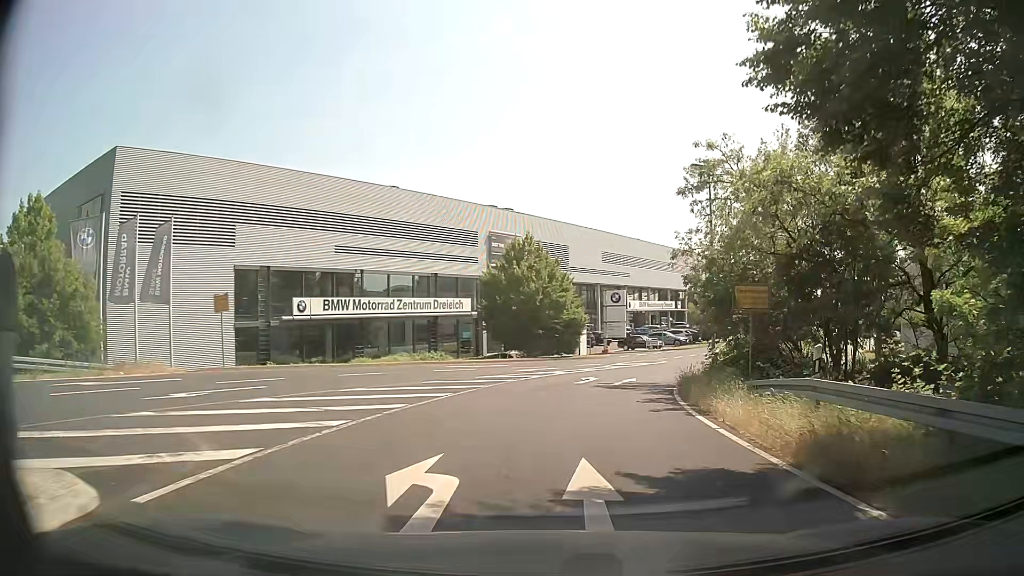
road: residential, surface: asphalt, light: Day
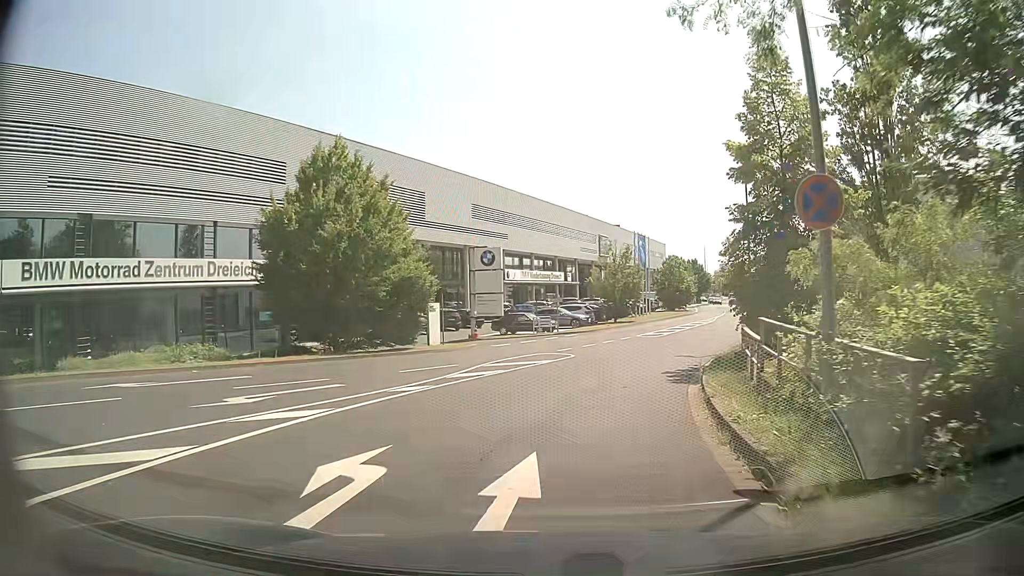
(+2.0, +19.6) m; +10°
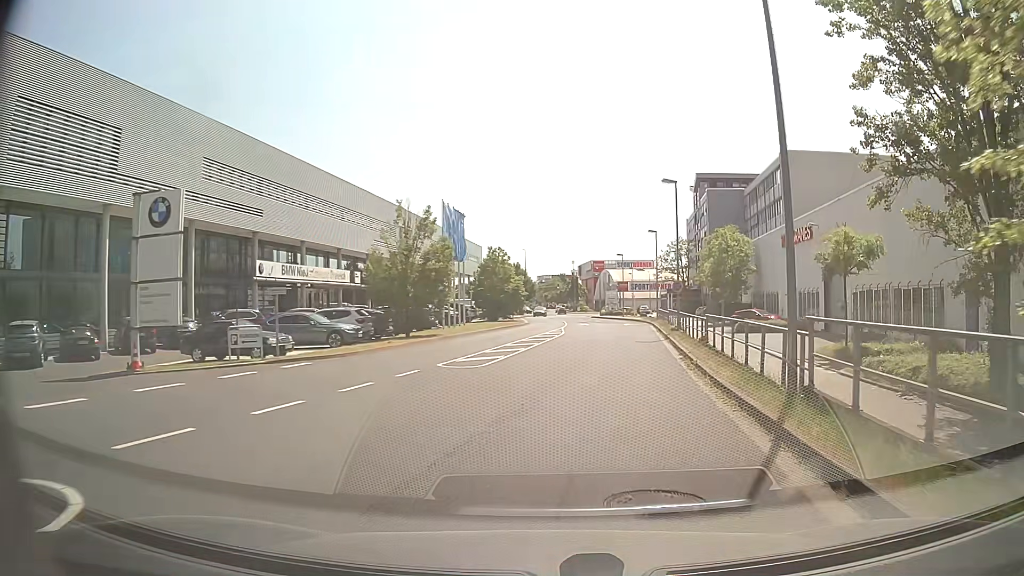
(+2.9, +21.6) m; +16°
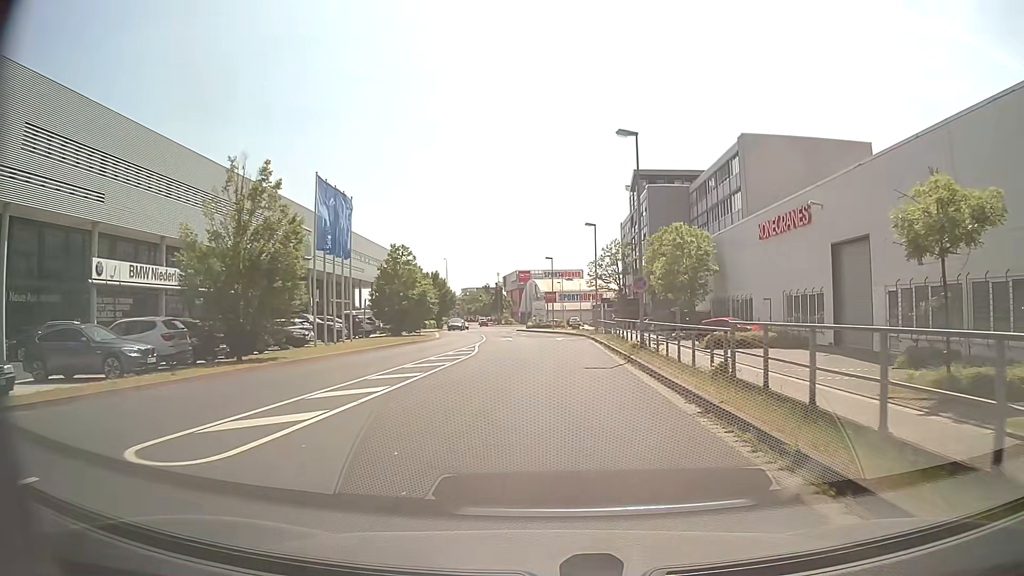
(+0.7, +11.5) m; +6°
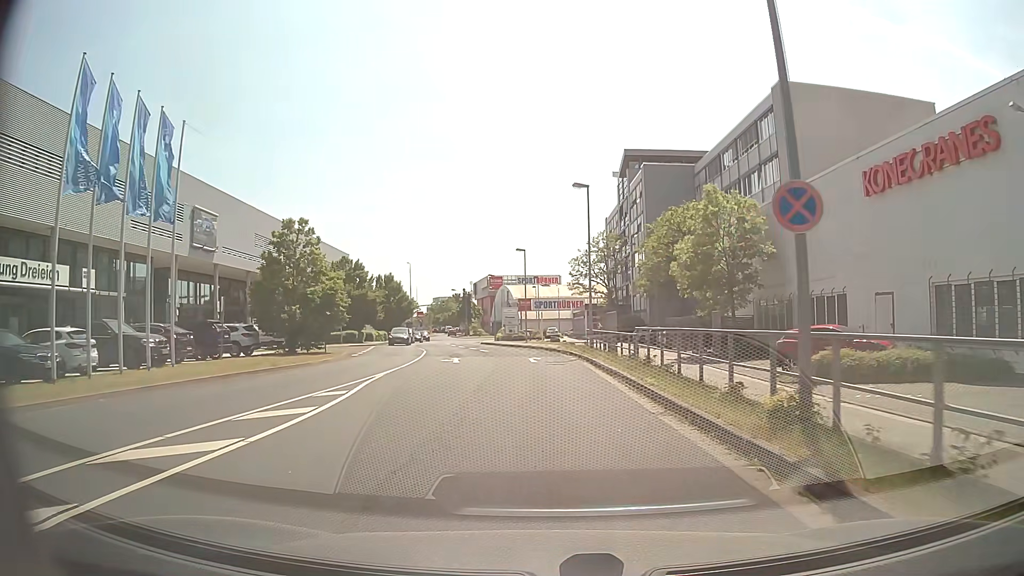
(+0.4, +17.4) m; +2°
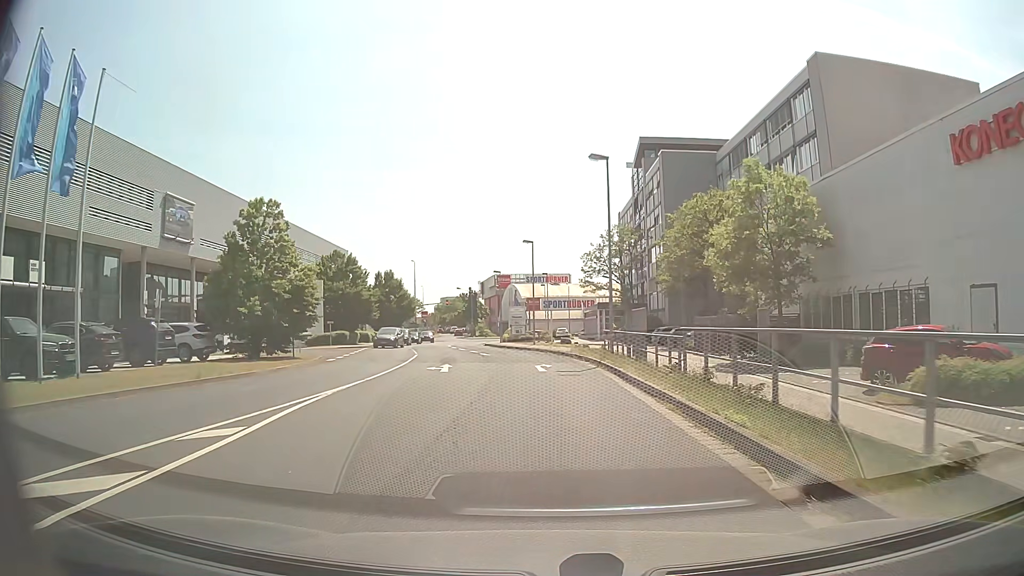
(0.0, +5.8) m; 0°
